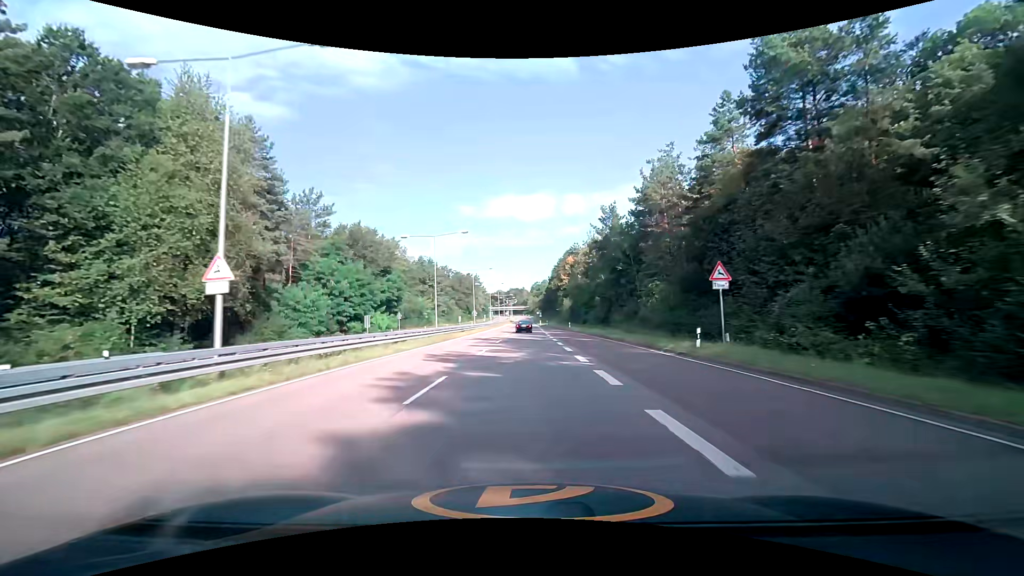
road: trunk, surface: asphalt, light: Day
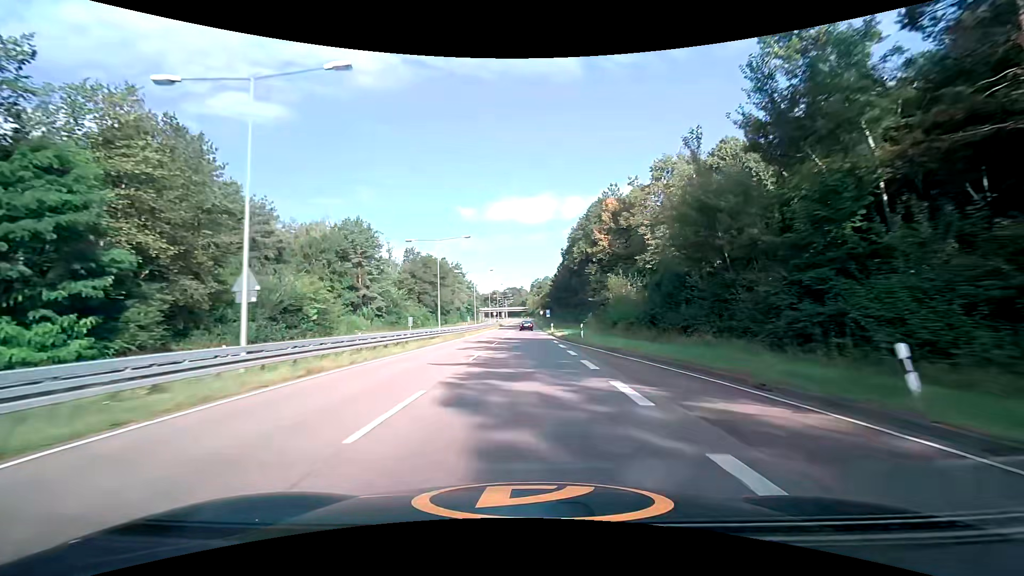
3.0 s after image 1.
(+0.1, +62.3) m; 0°
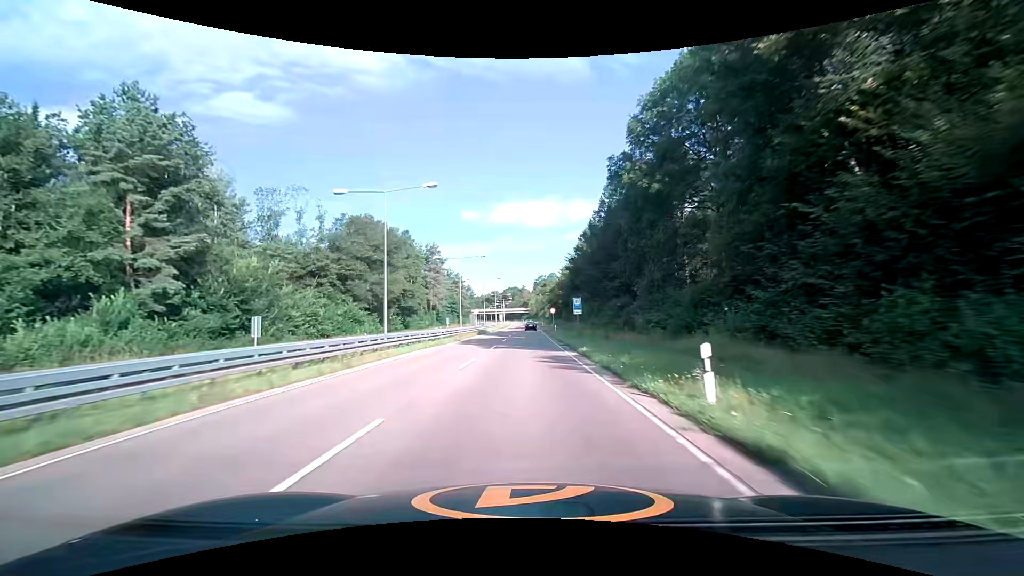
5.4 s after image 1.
(+0.1, +50.6) m; 0°
